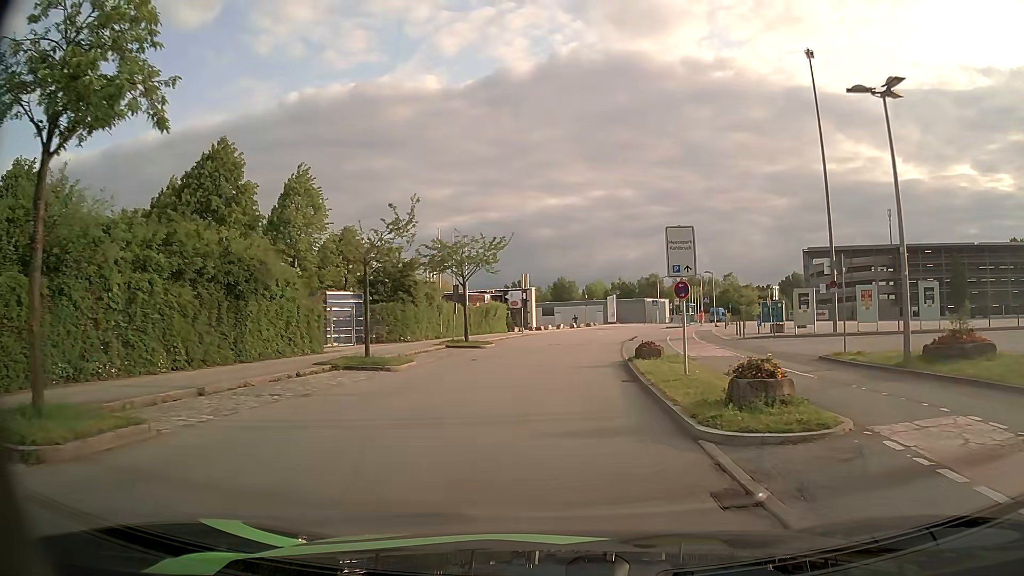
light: Day
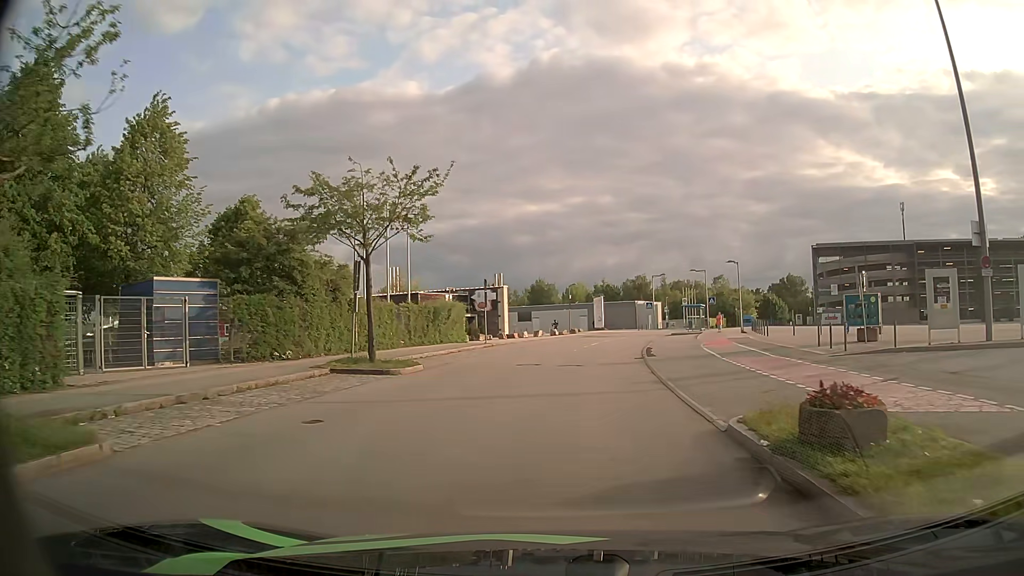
(+0.2, +15.5) m; +2°
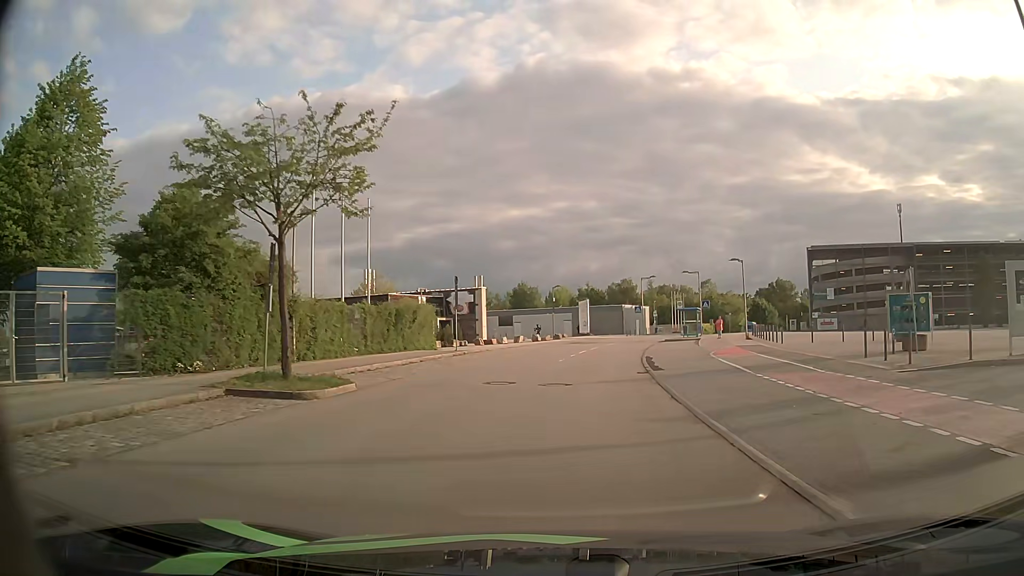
(+0.1, +5.4) m; +1°
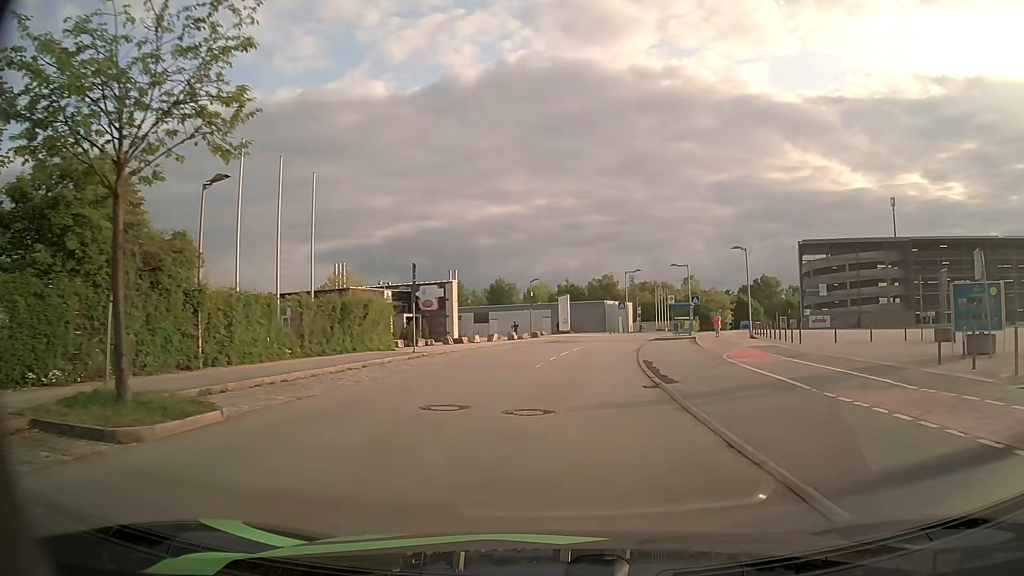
(+0.1, +5.4) m; +2°
